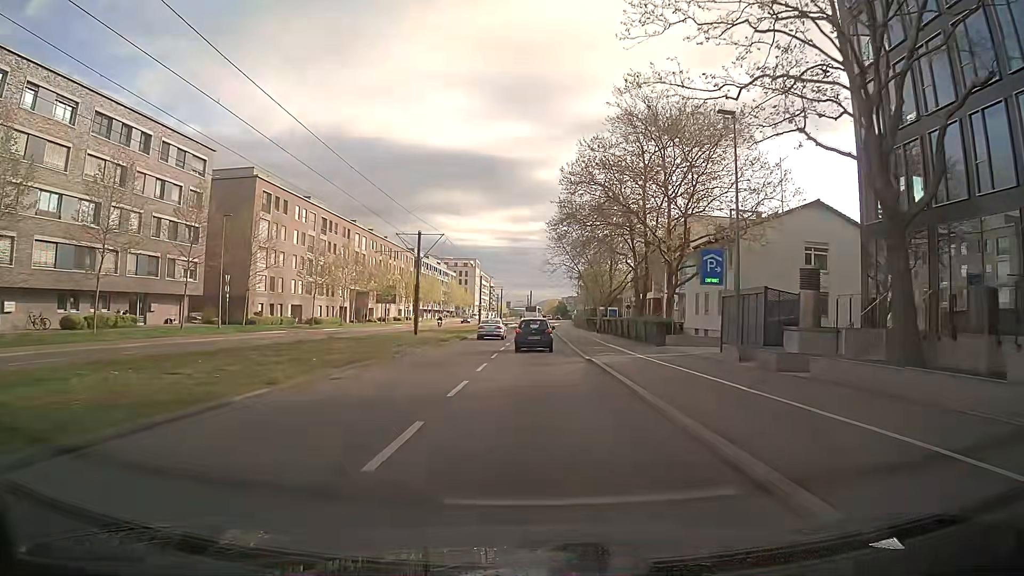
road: secondary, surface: asphalt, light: Day
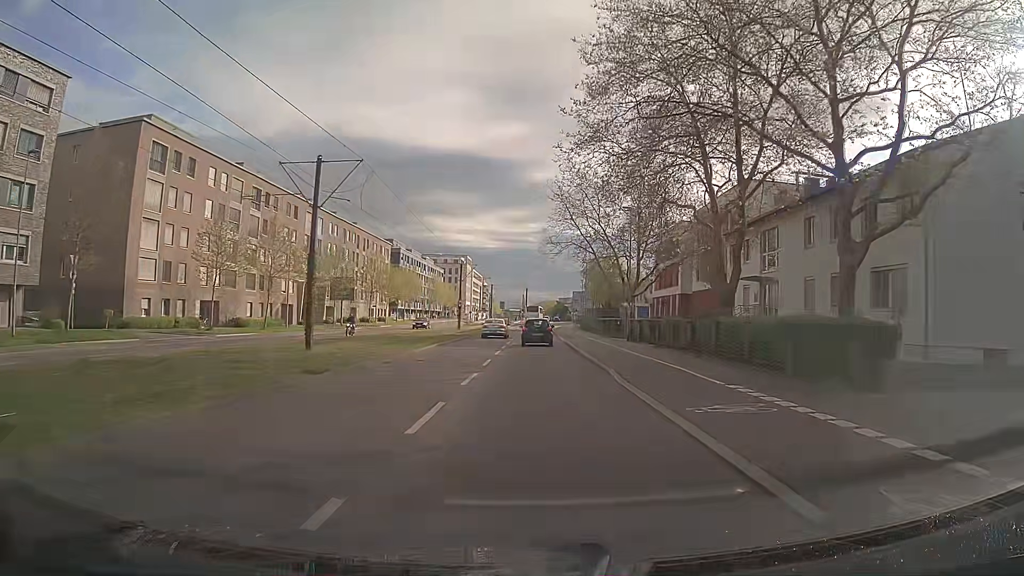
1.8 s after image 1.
(-0.6, +22.2) m; -2°
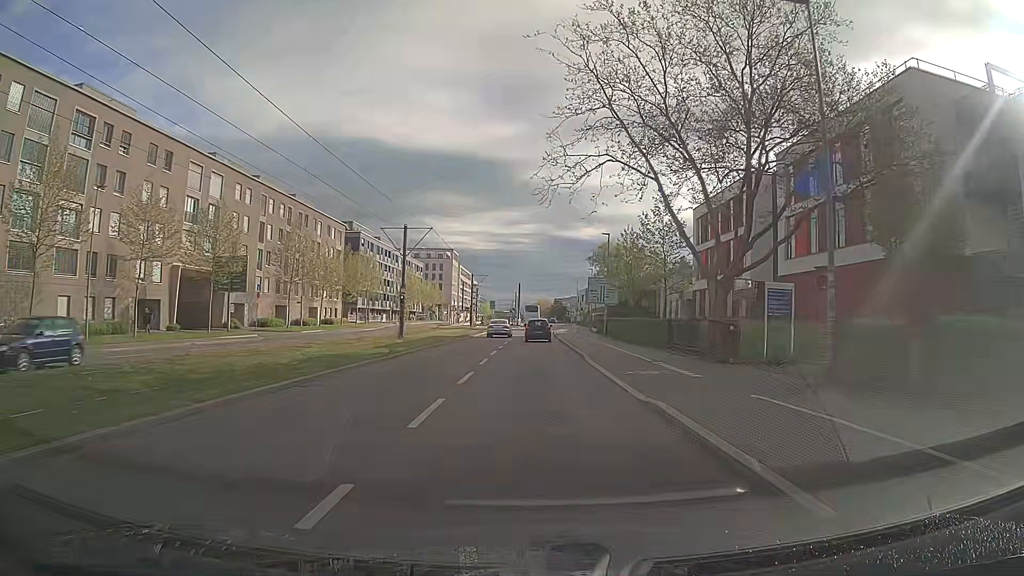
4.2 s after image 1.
(+0.3, +29.7) m; +1°
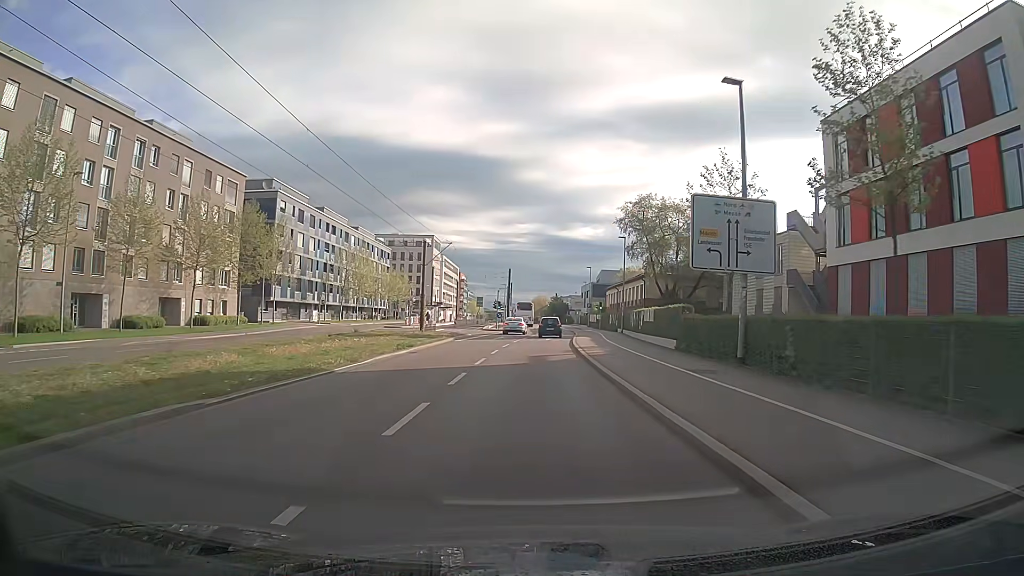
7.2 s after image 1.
(+0.2, +37.0) m; 0°
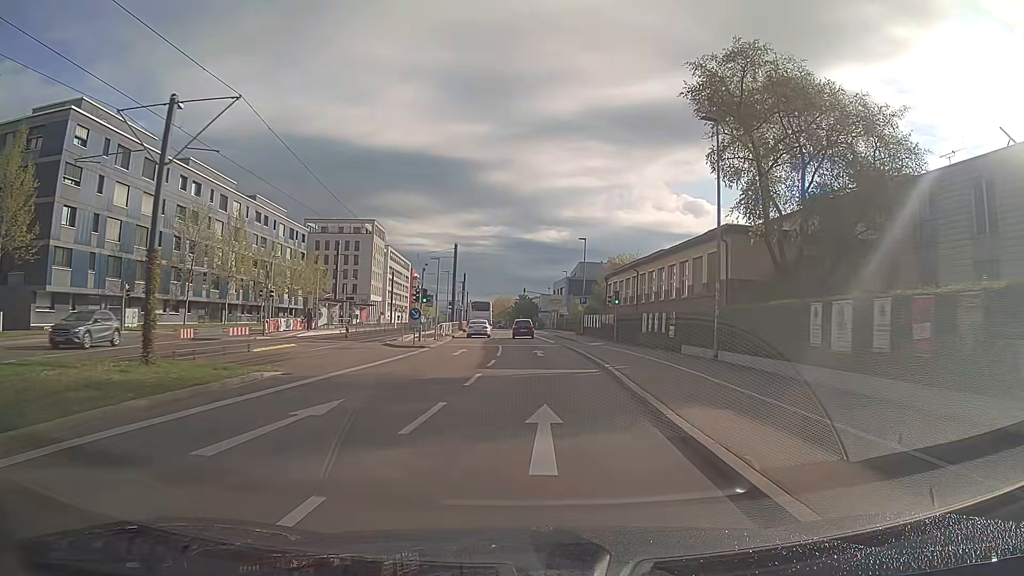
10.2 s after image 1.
(+0.9, +35.8) m; +4°
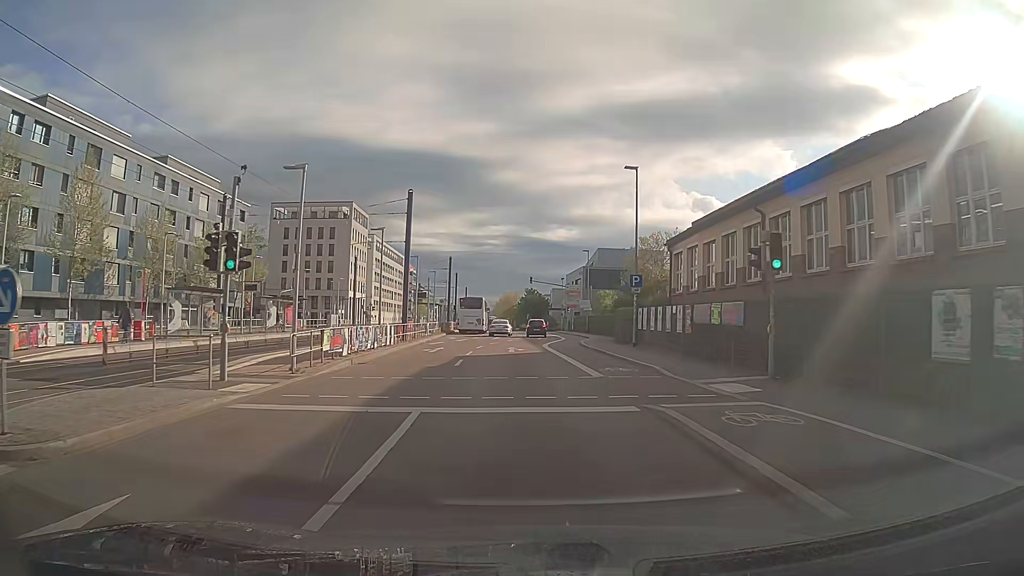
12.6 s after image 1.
(+0.1, +26.4) m; -1°
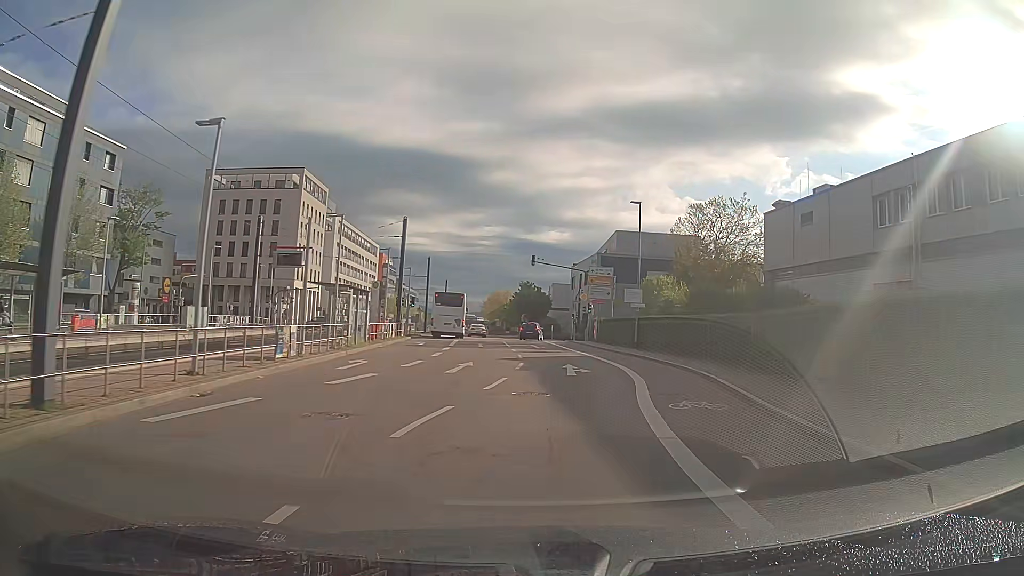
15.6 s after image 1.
(-0.9, +29.9) m; +1°
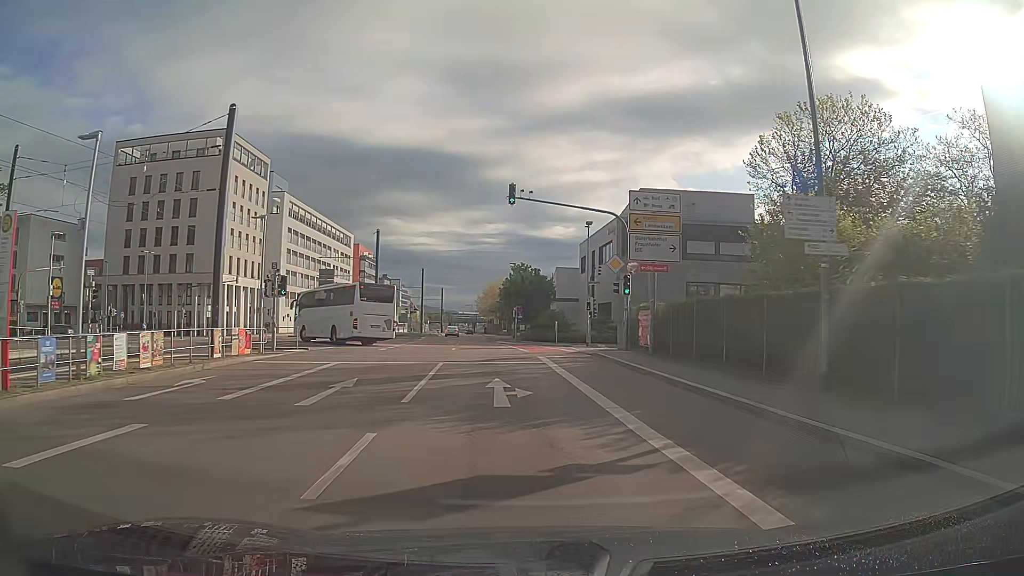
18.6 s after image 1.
(+1.0, +26.8) m; 0°
(0, +10) (-1, +20) (-1, +30) (+3, +39) (+12, +43) (+22, +43) (+32, +43) (+42, +43) (+52, +43) (+62, +43) m
